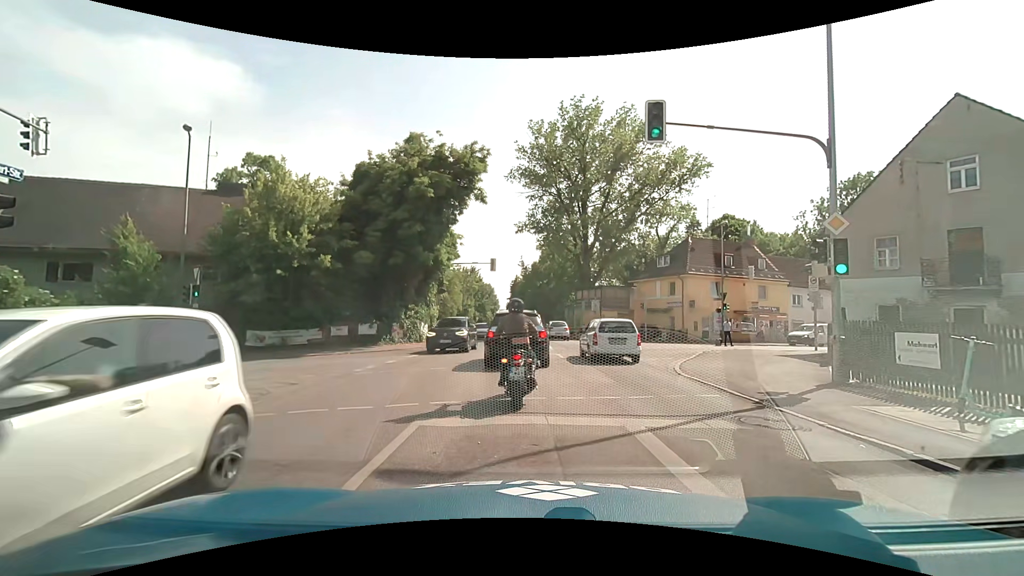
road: secondary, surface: asphalt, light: Day
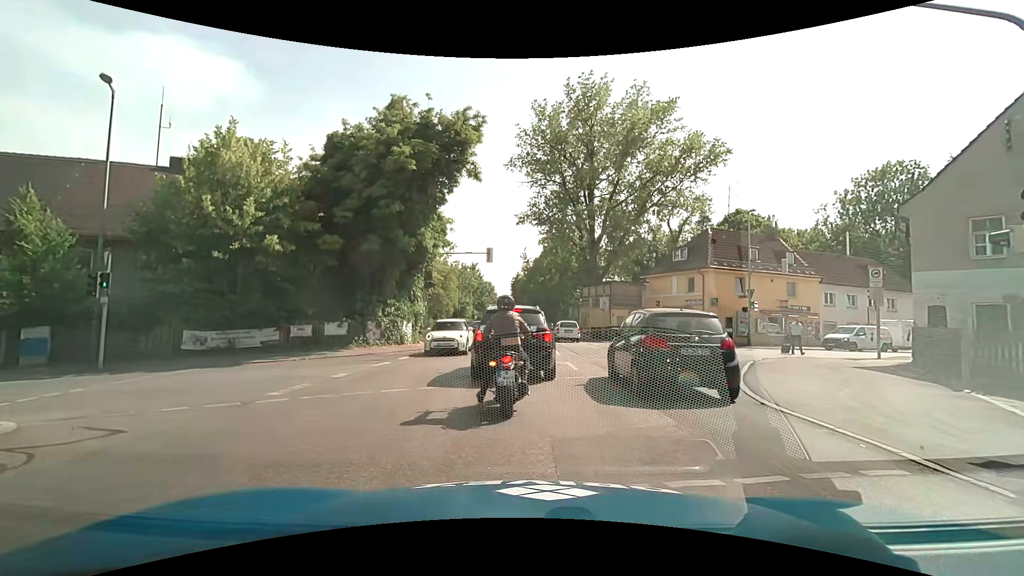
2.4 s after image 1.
(+0.1, +4.7) m; +2°
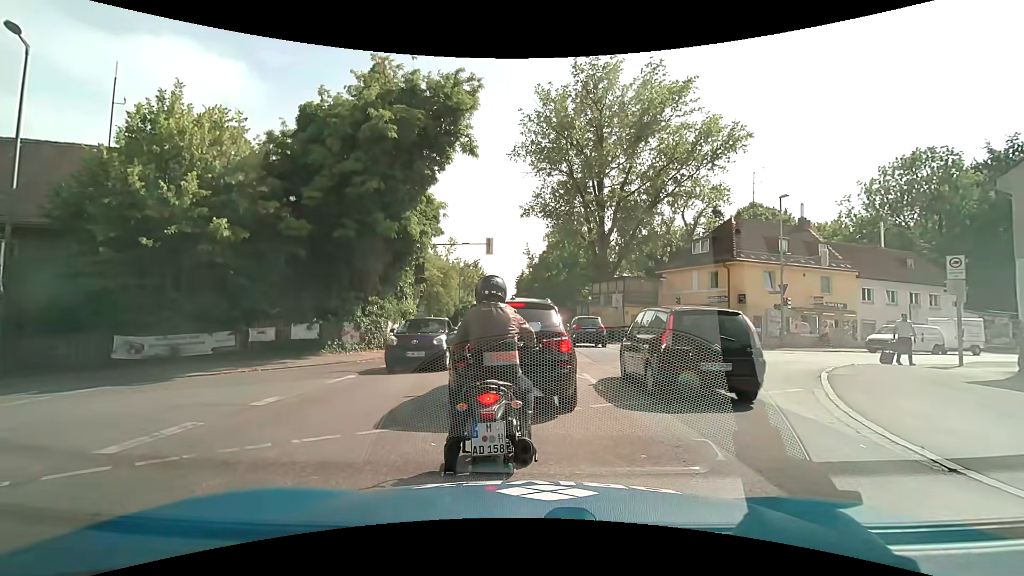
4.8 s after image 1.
(-0.1, +3.6) m; -2°
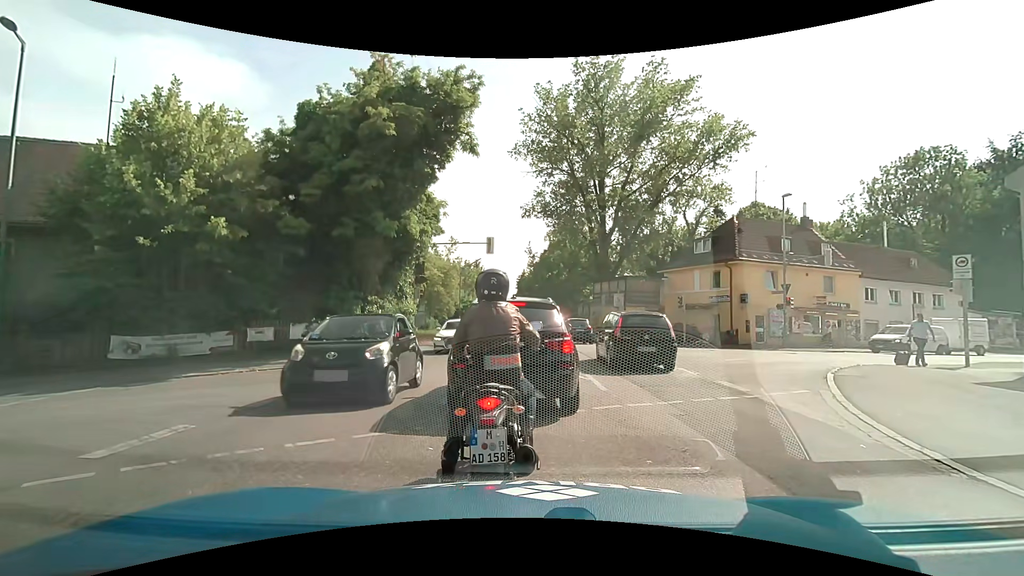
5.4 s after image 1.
(0.0, +0.2) m; 0°
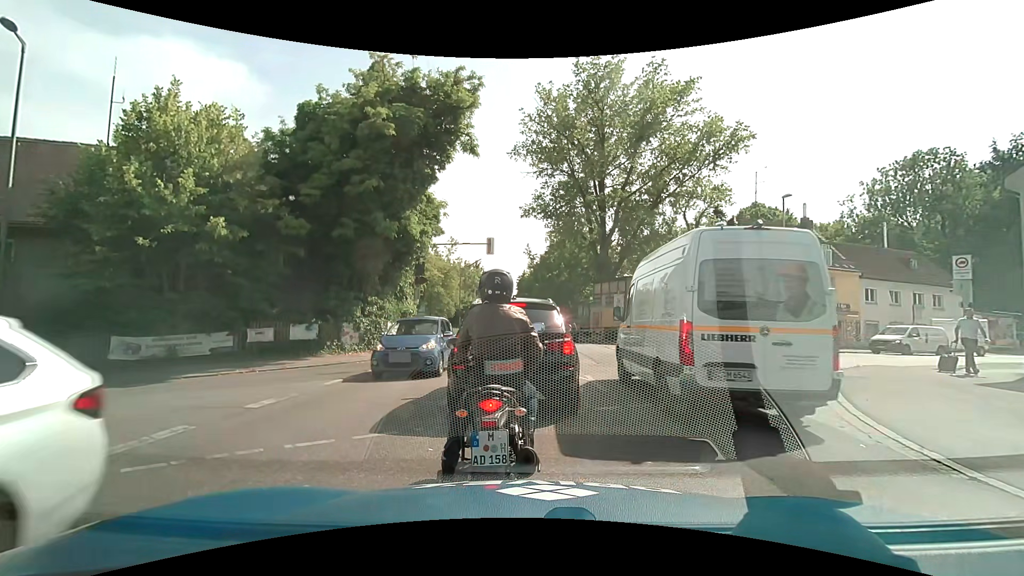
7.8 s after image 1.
(0.0, +0.1) m; 0°
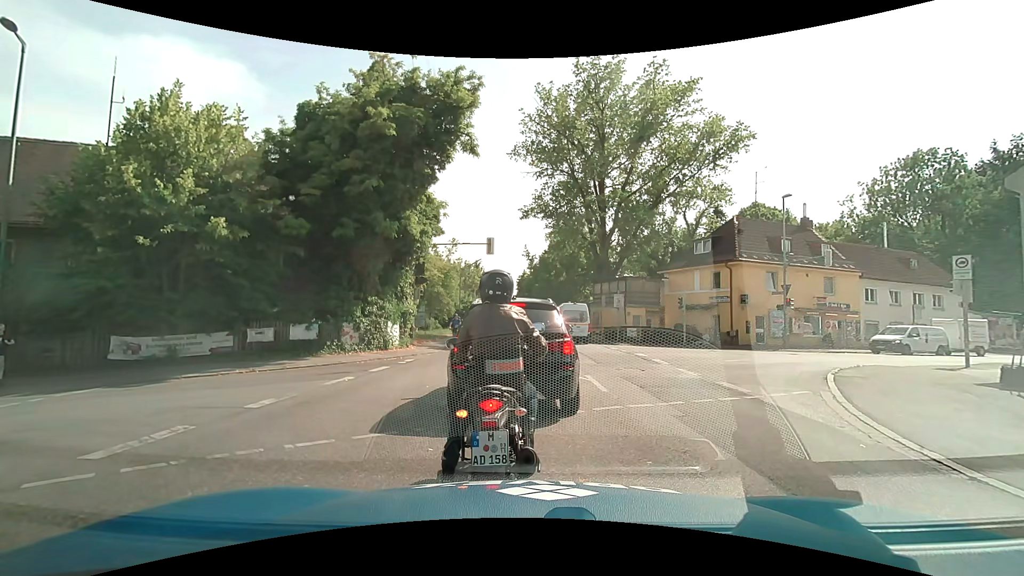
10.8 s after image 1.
(0.0, 0.0) m; 0°
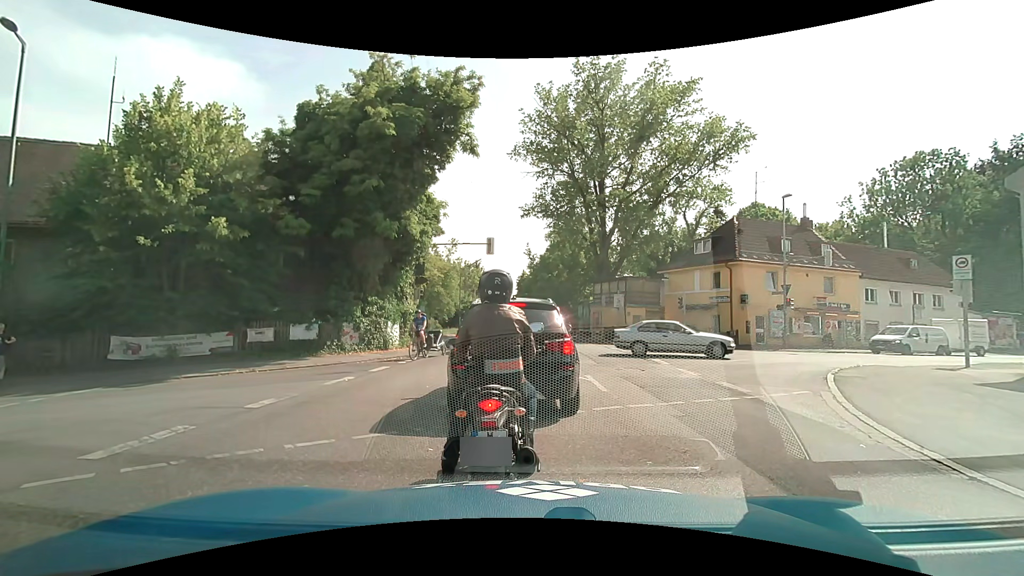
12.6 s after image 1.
(0.0, 0.0) m; 0°
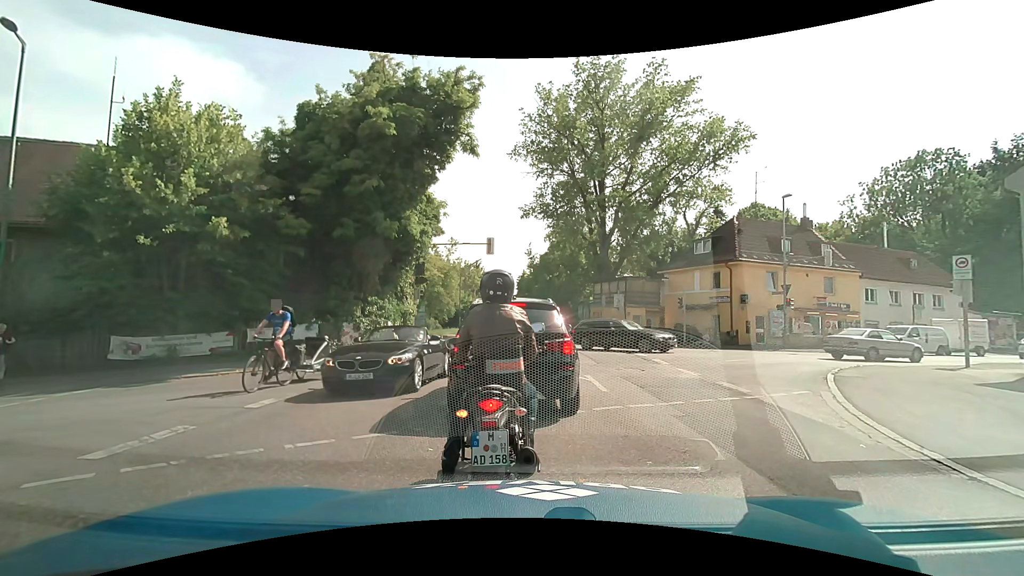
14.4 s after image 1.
(0.0, 0.0) m; 0°
